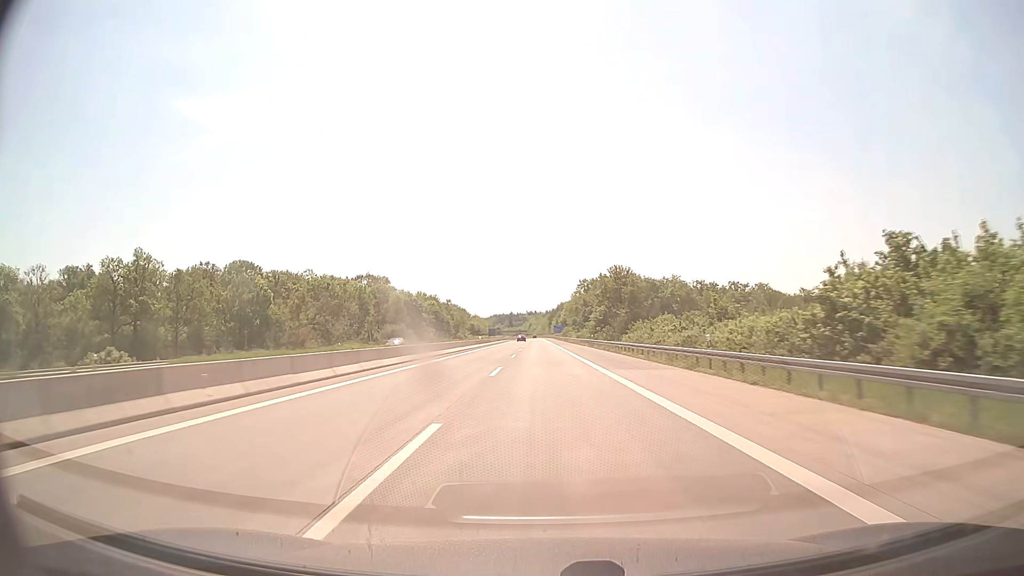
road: motorway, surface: concrete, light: Day
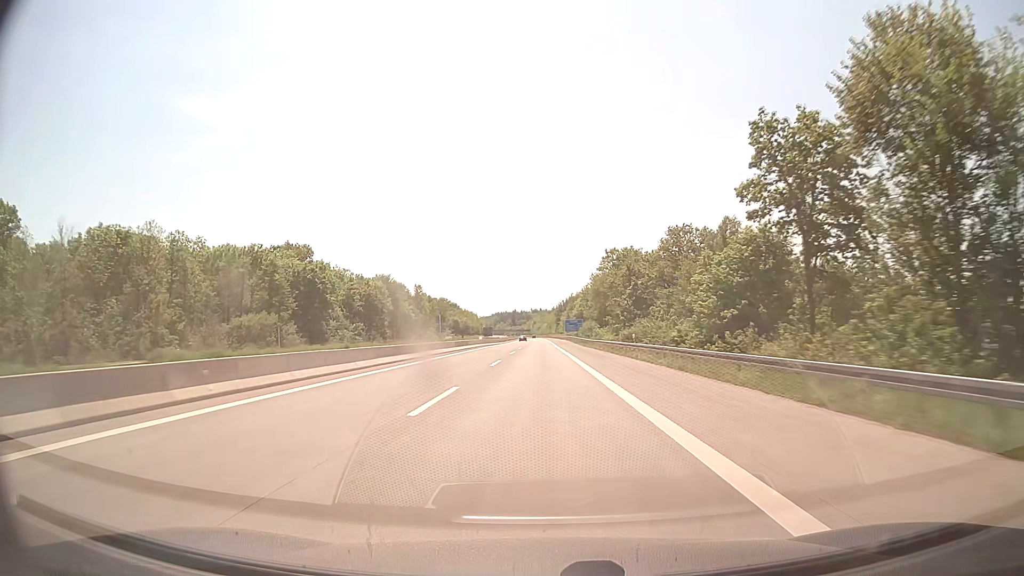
(-0.5, +83.2) m; -1°
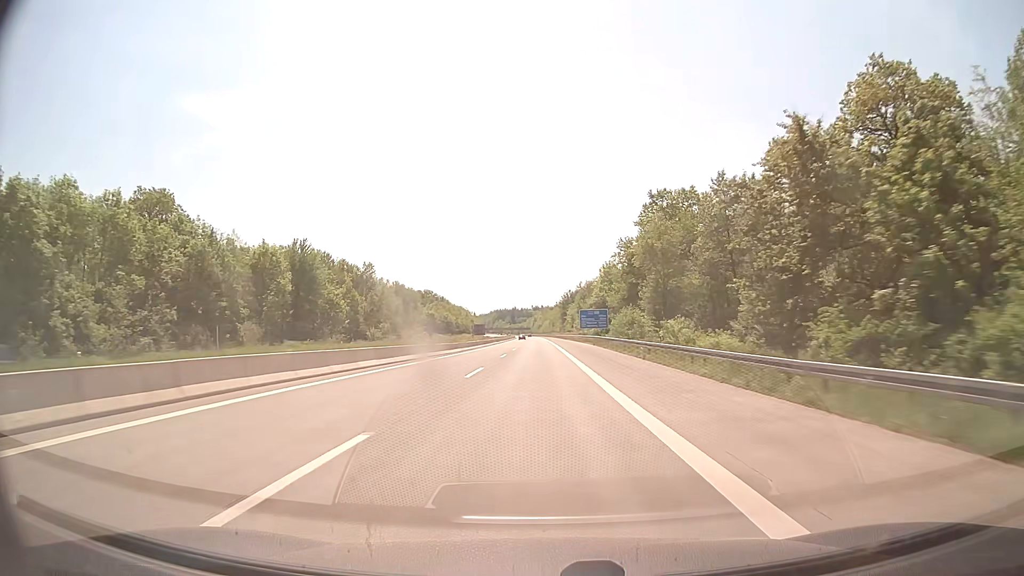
(-0.2, +62.4) m; 0°
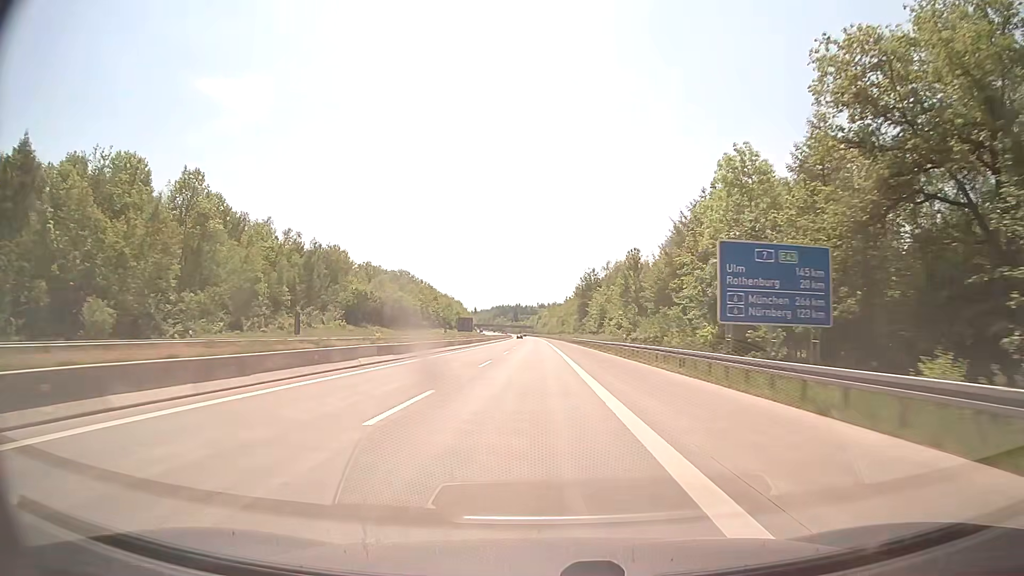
(-0.3, +83.2) m; 0°
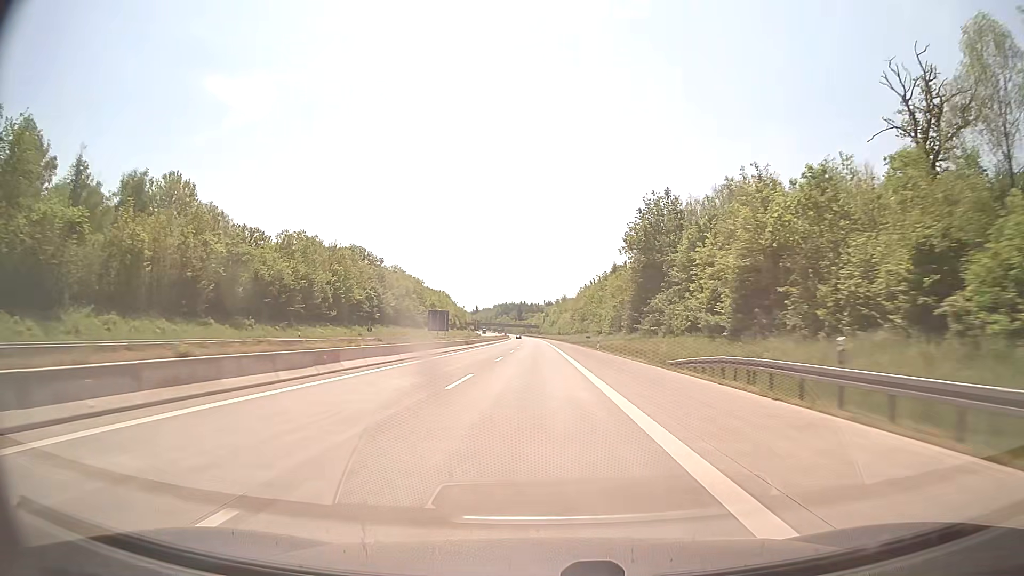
(-0.6, +83.2) m; -1°
(0, +10) (0, +20) (0, +30) (0, +40) (0, +50) (0, +60) (0, +70) (0, +80) (0, +90) (-1, +100) m
